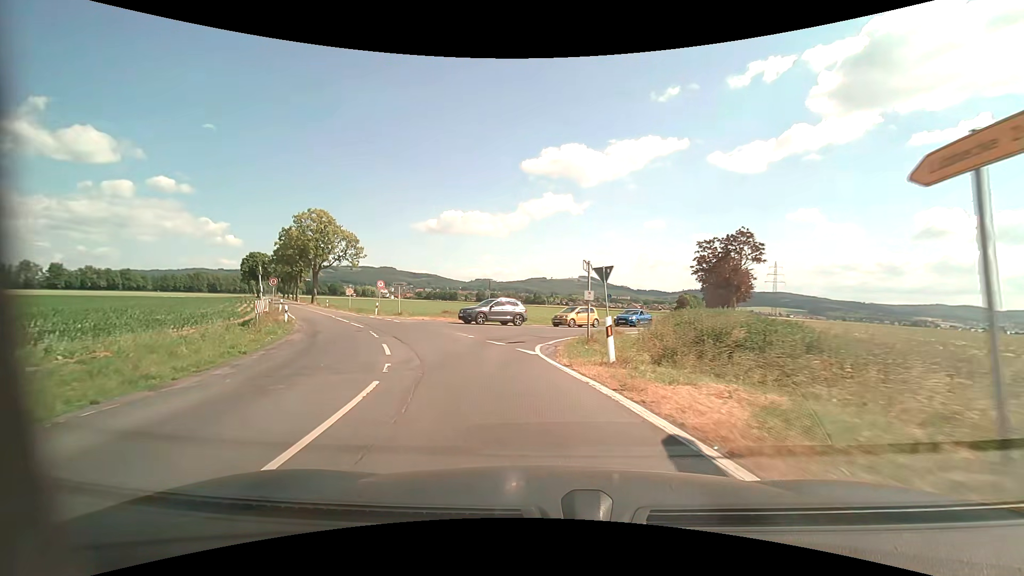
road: secondary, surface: asphalt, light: Day
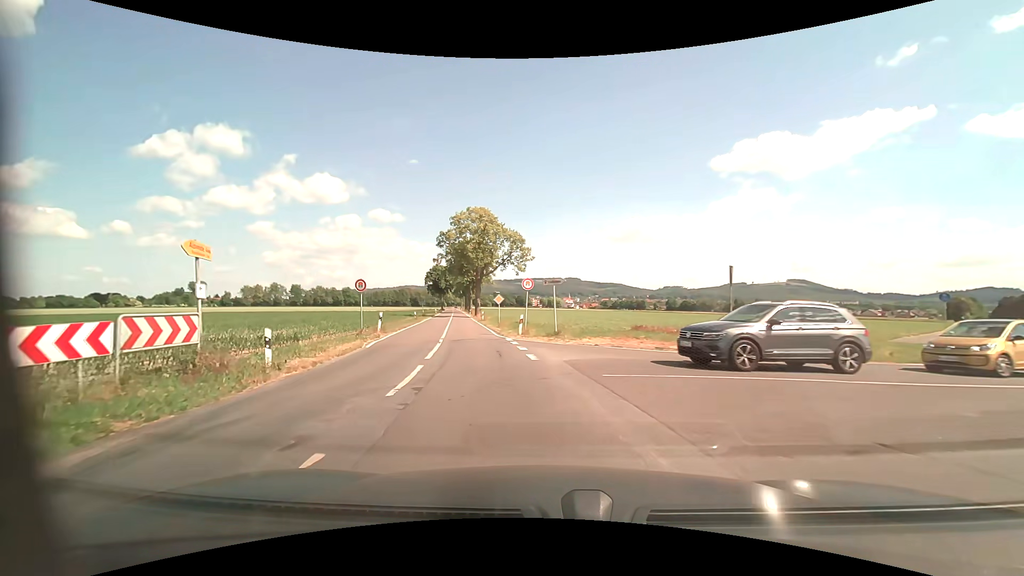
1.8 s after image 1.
(-2.9, +17.7) m; -20°
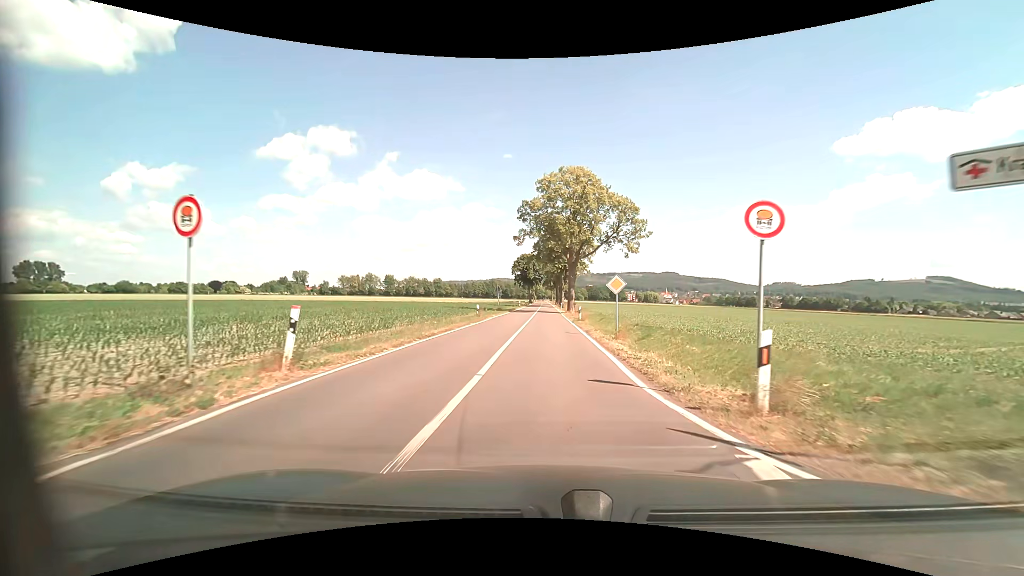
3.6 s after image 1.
(-2.5, +18.1) m; -12°
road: tertiary
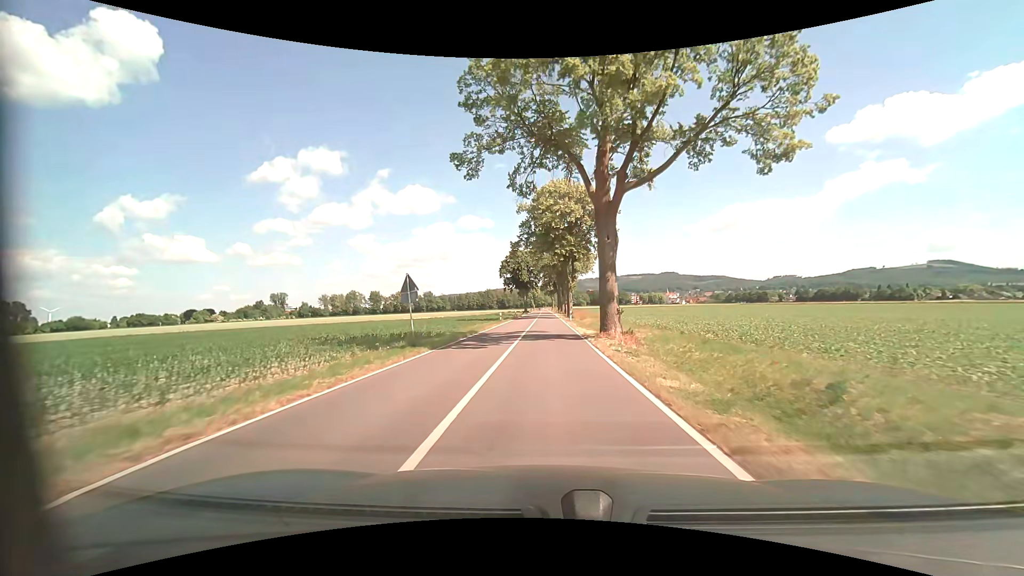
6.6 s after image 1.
(+0.4, +34.6) m; 0°
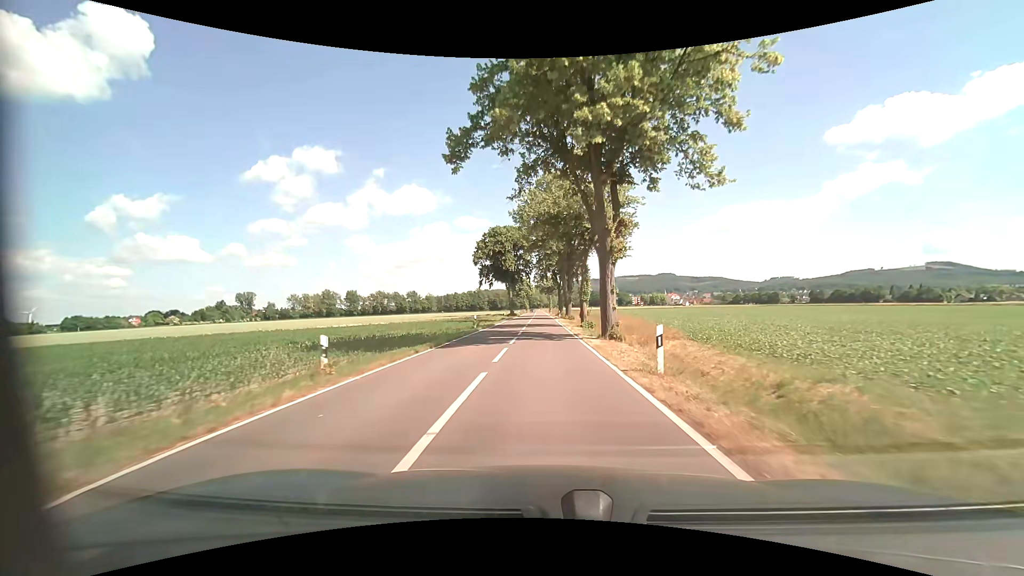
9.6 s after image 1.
(0.0, +40.1) m; 0°
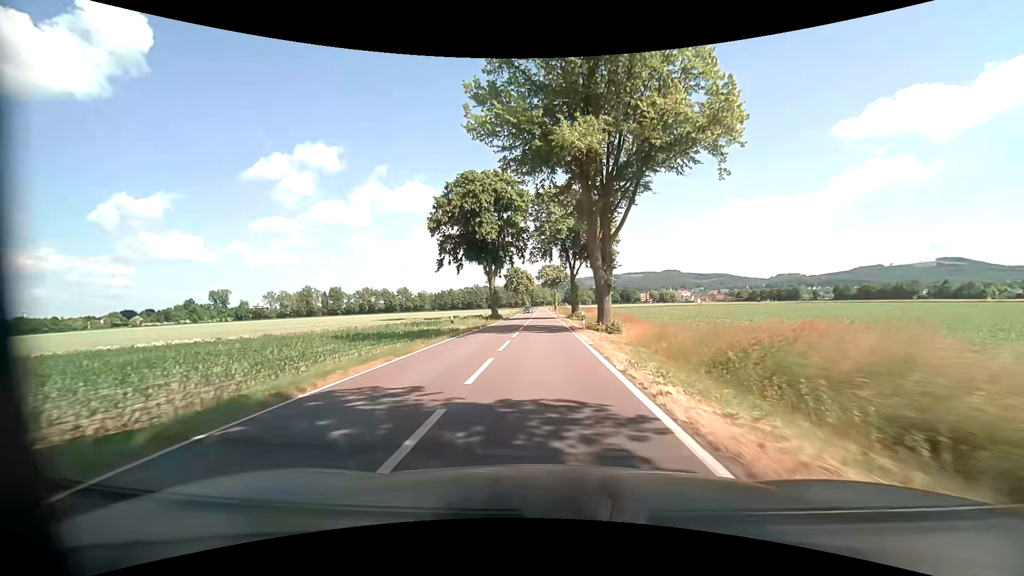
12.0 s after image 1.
(-0.2, +34.6) m; 0°
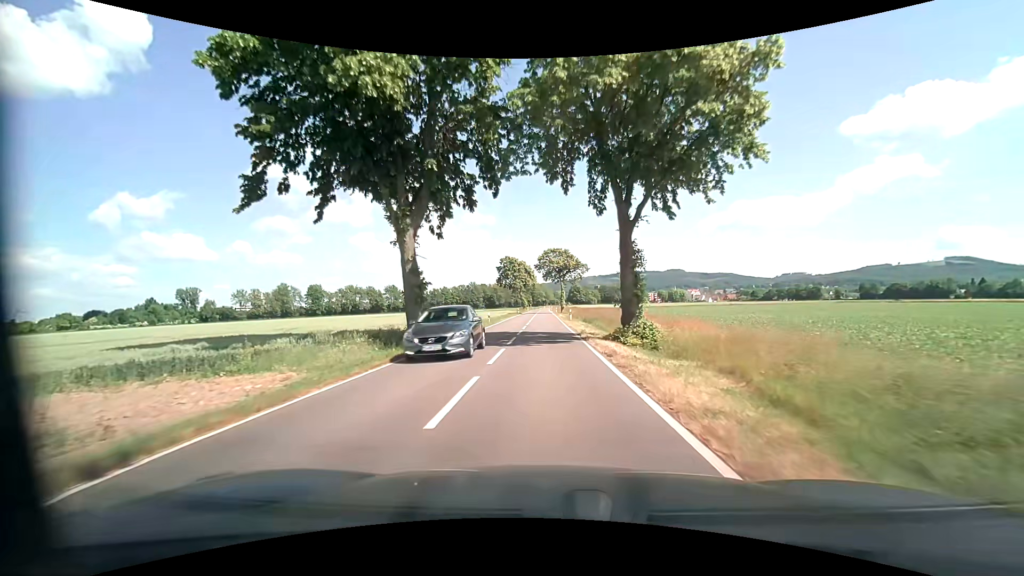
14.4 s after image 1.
(-0.2, +33.2) m; 0°
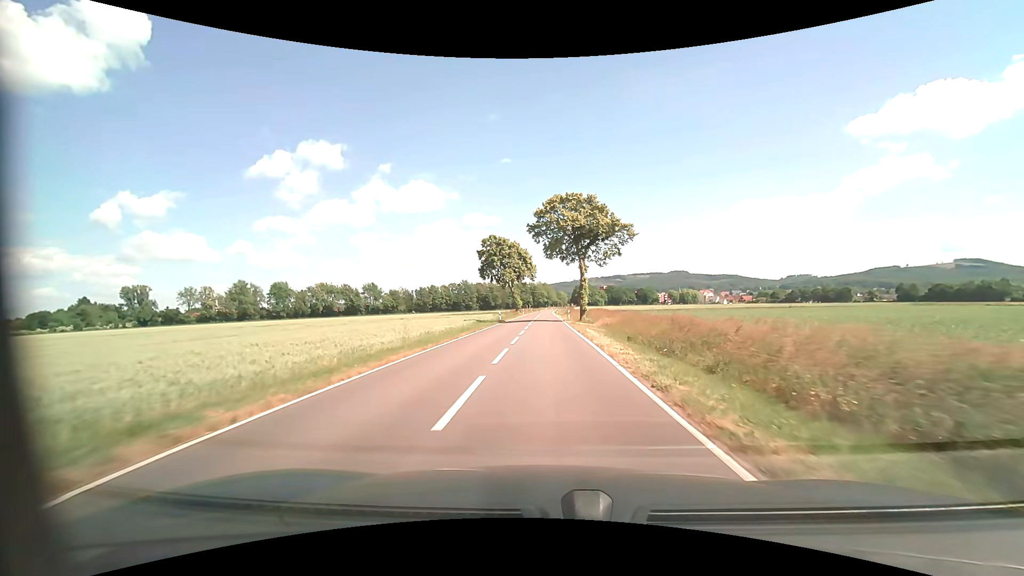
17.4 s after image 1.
(-0.3, +42.5) m; 0°
(0, +10) (0, +20) (0, +30) (0, +40) (0, +50) (0, +60) (0, +70) (0, +80) (0, +90) (0, +100) m
